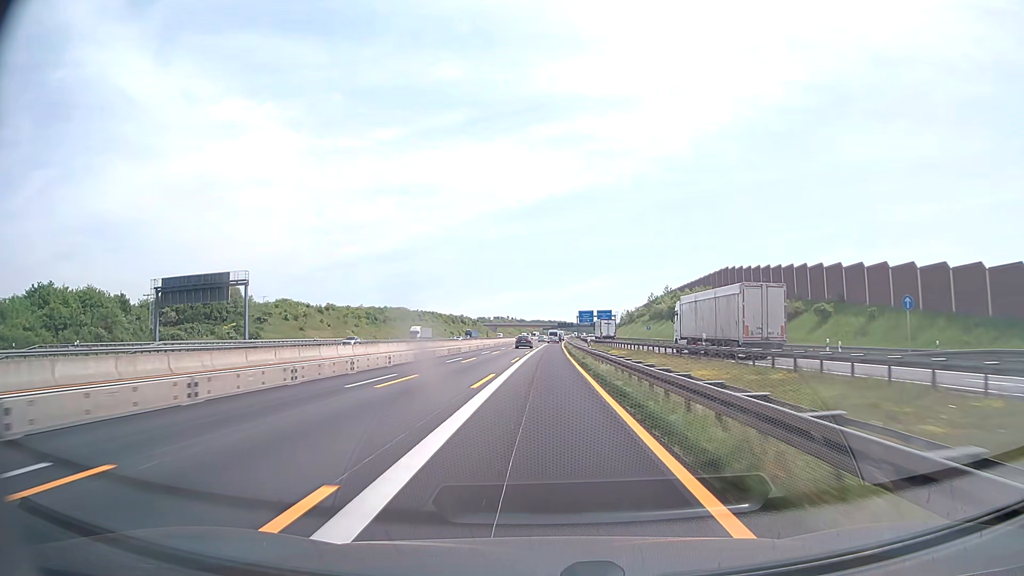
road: motorway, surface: asphalt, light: Day
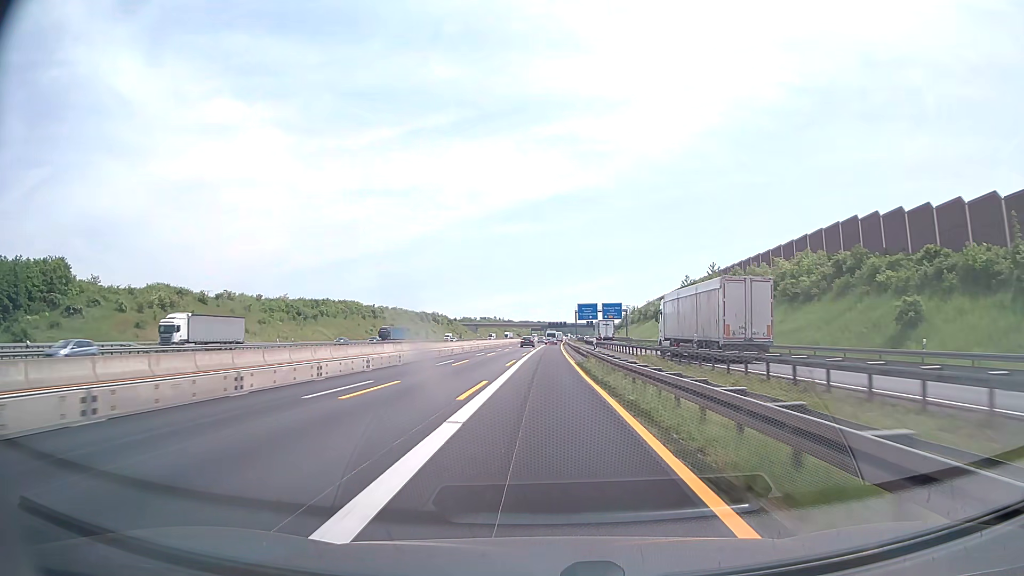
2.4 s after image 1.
(+0.4, +57.3) m; +1°
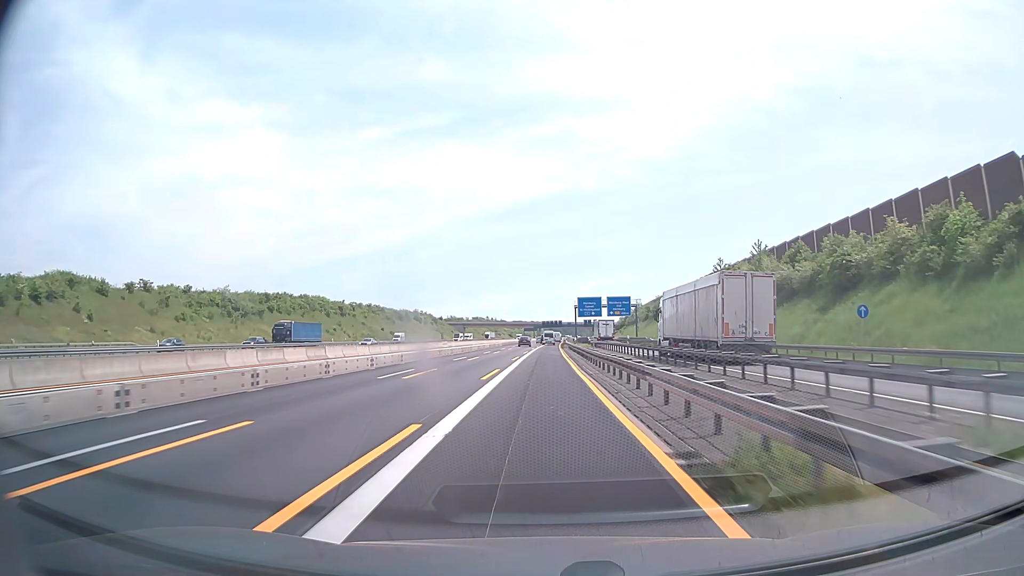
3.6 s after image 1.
(+0.1, +28.7) m; +1°
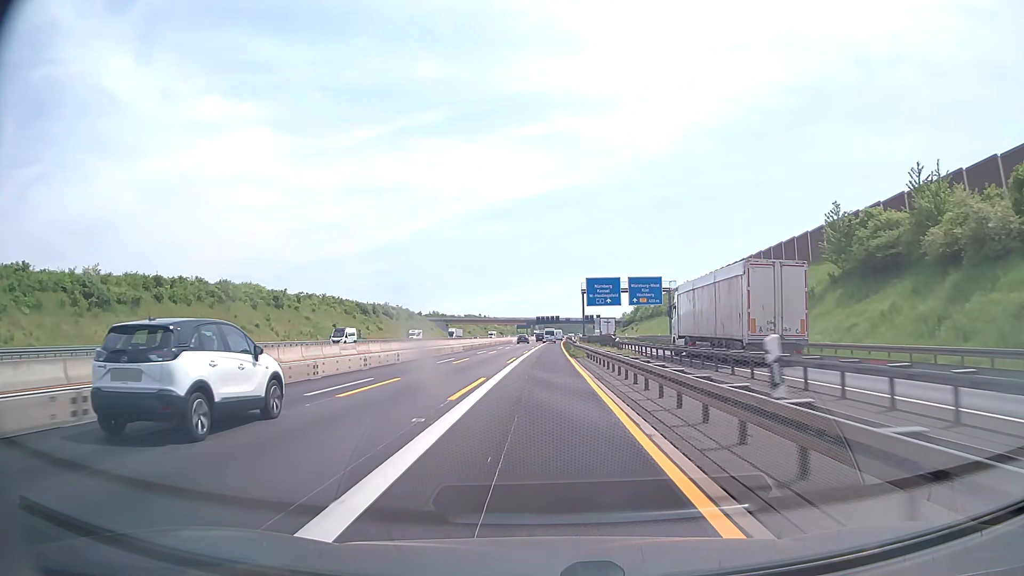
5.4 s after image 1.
(+0.2, +43.0) m; 0°
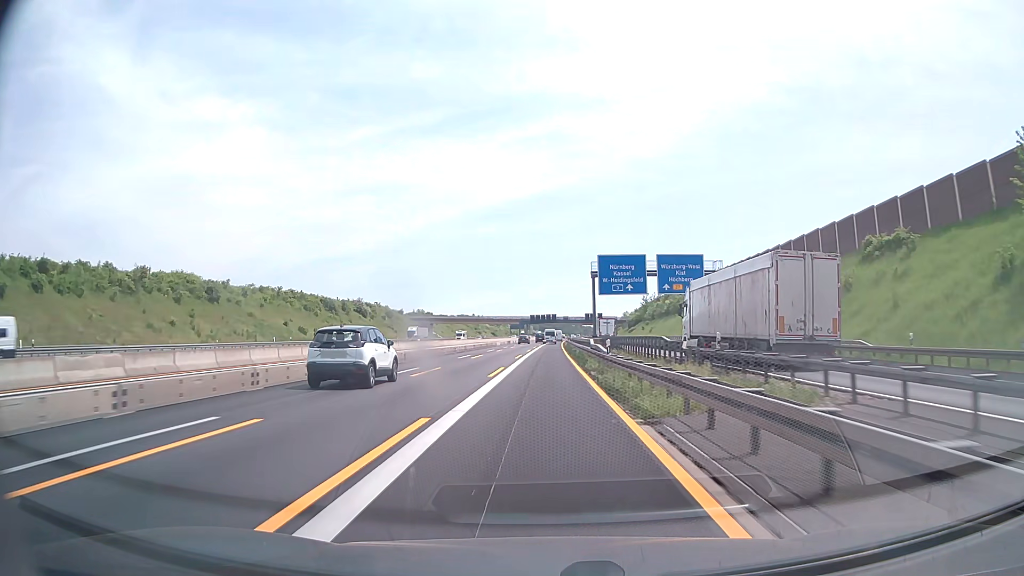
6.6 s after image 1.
(+0.1, +28.7) m; 0°
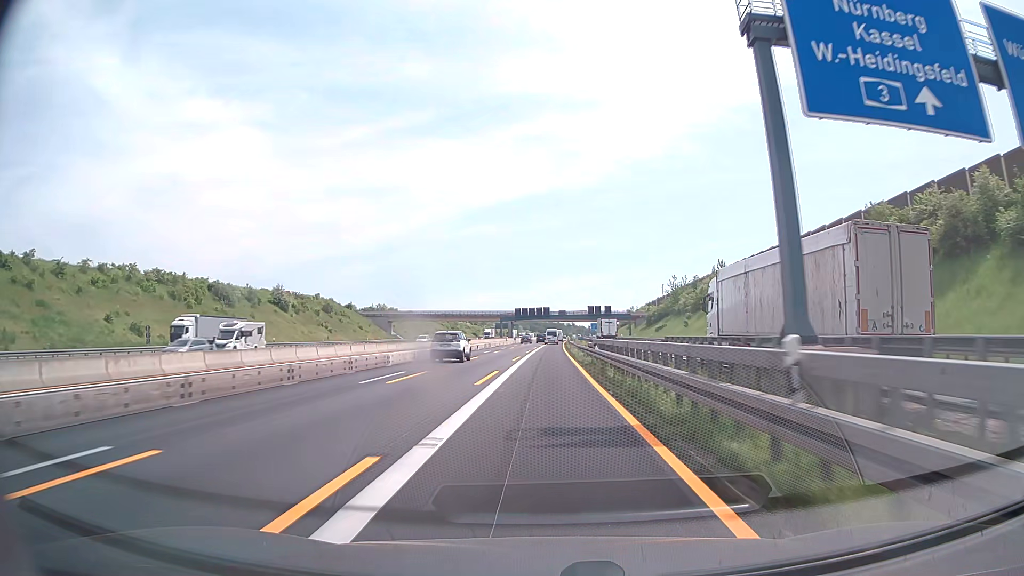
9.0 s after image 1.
(+0.5, +57.4) m; +1°
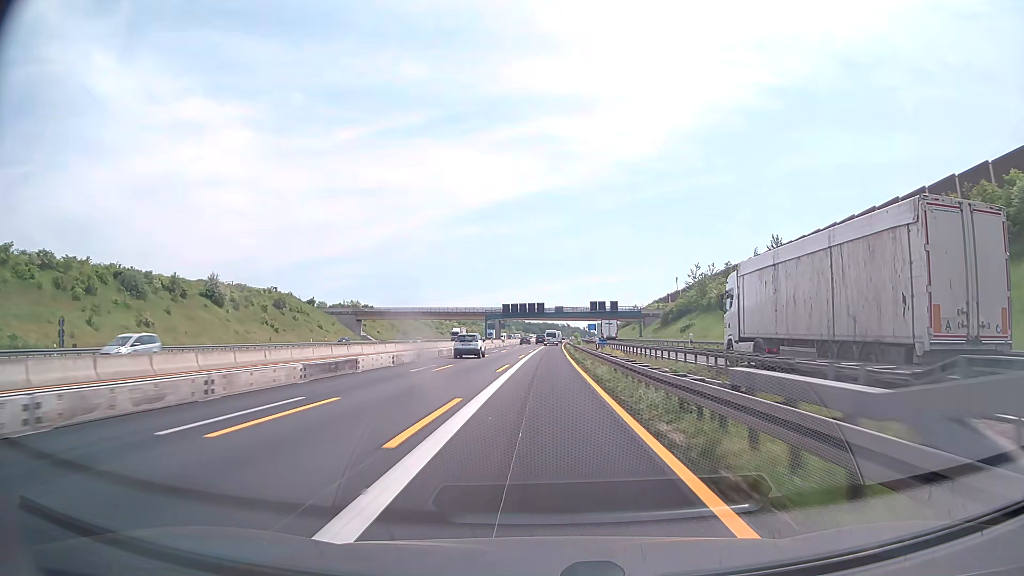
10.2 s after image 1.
(+0.1, +28.7) m; +1°
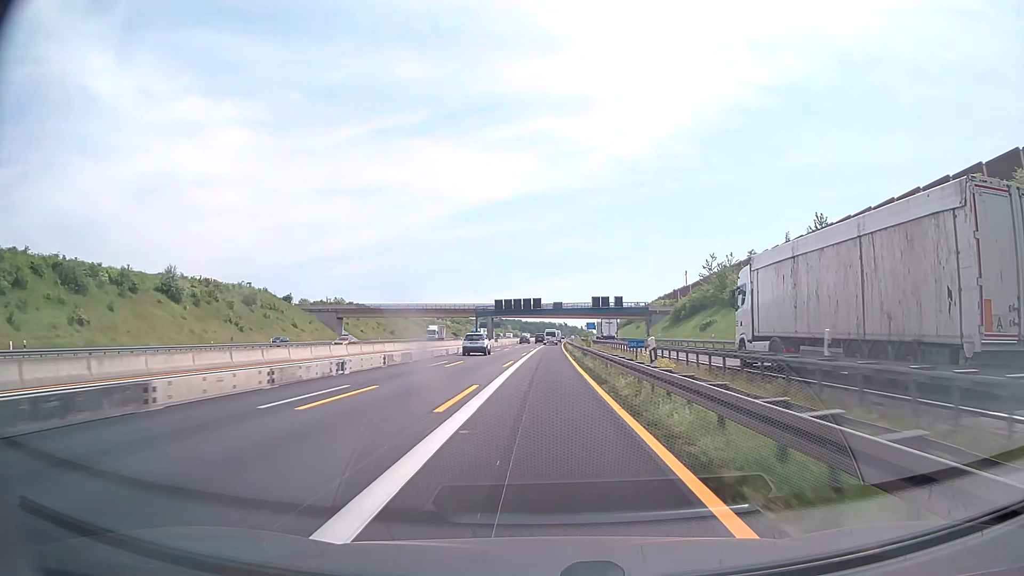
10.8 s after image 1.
(0.0, +14.3) m; 0°
(0, +10) (0, +20) (0, +30) (0, +40) (0, +50) (0, +60) (+1, +70) (+1, +80) (+1, +90) (+1, +100) m
